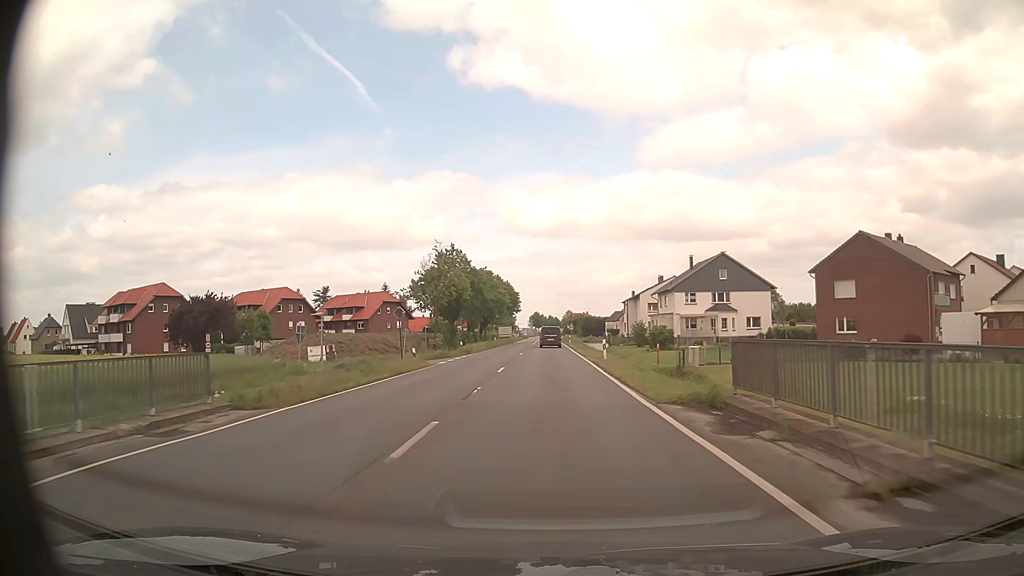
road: primary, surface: asphalt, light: Day
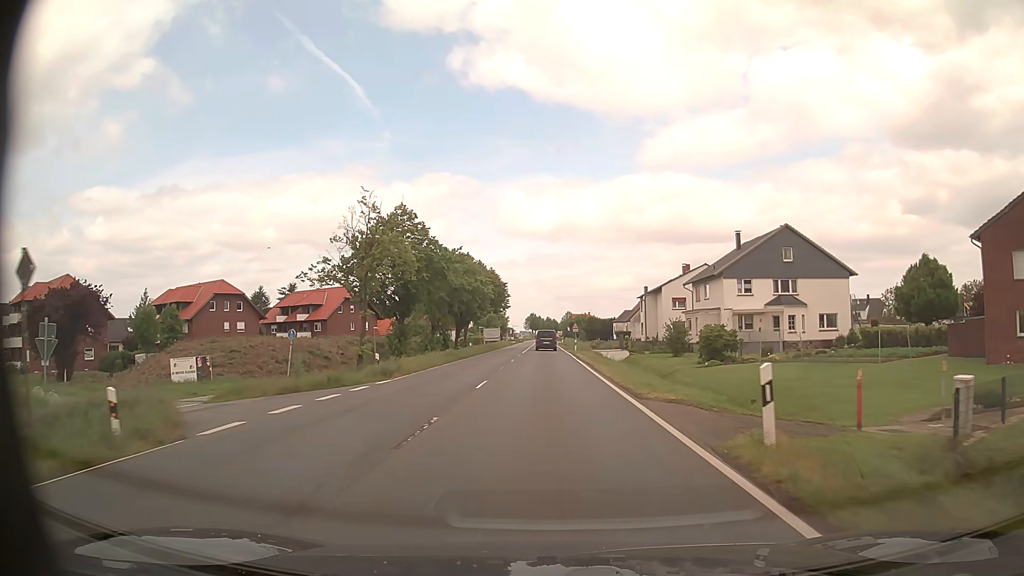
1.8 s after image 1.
(+0.1, +23.8) m; 0°
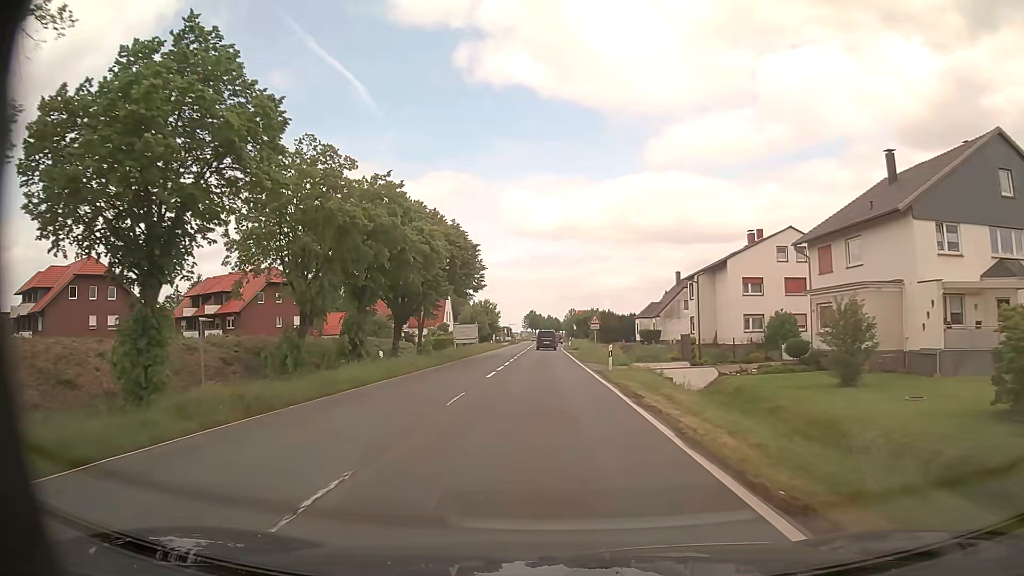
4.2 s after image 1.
(0.0, +31.6) m; 0°
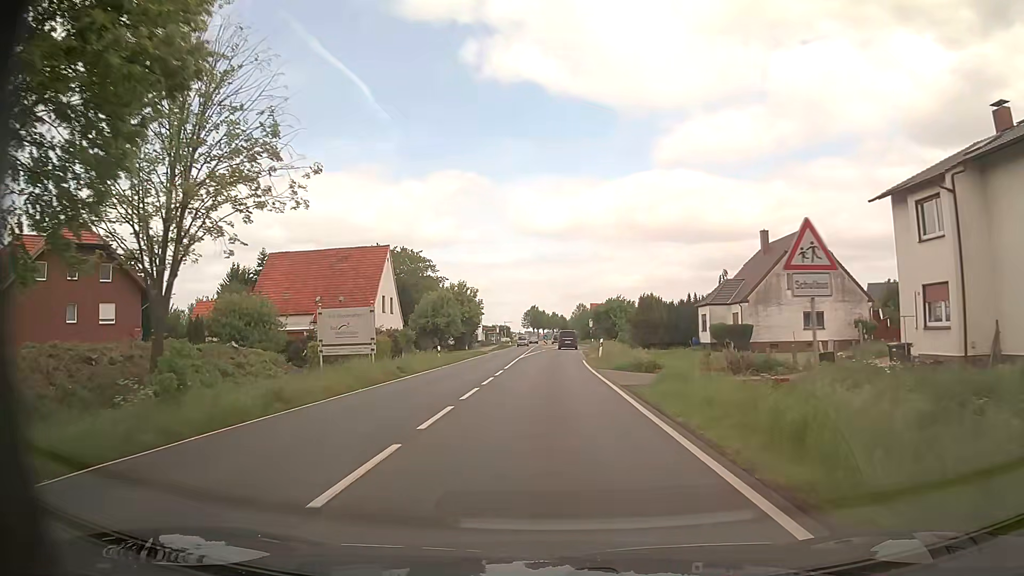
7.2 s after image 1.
(-0.2, +39.6) m; -1°
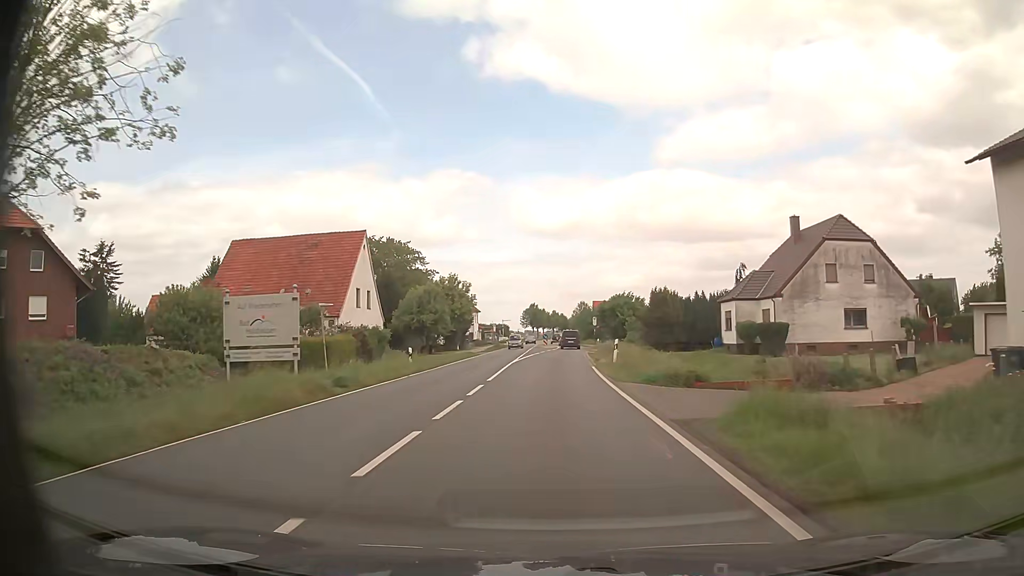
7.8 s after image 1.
(0.0, +7.9) m; 0°
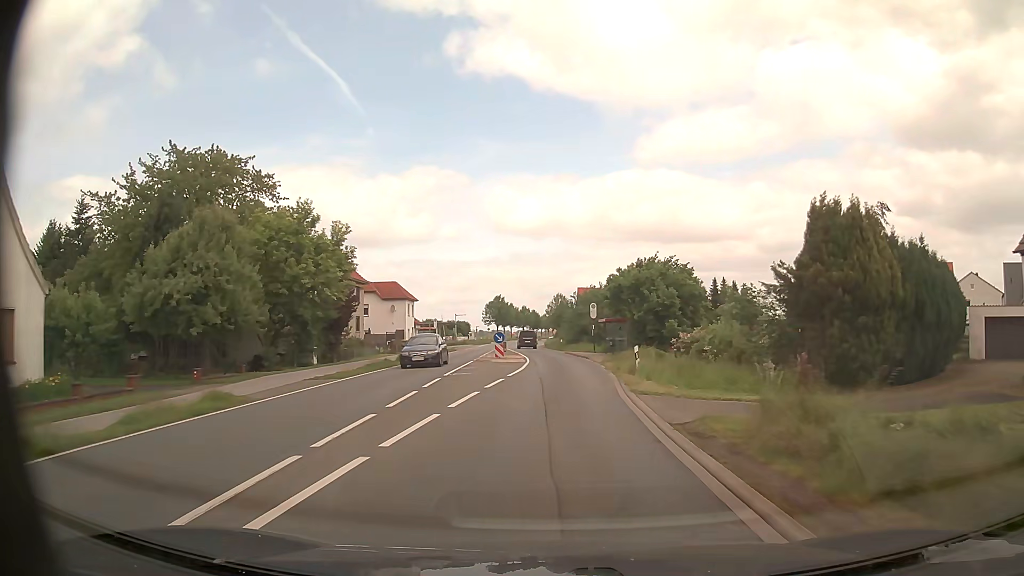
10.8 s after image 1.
(+0.5, +39.8) m; +3°
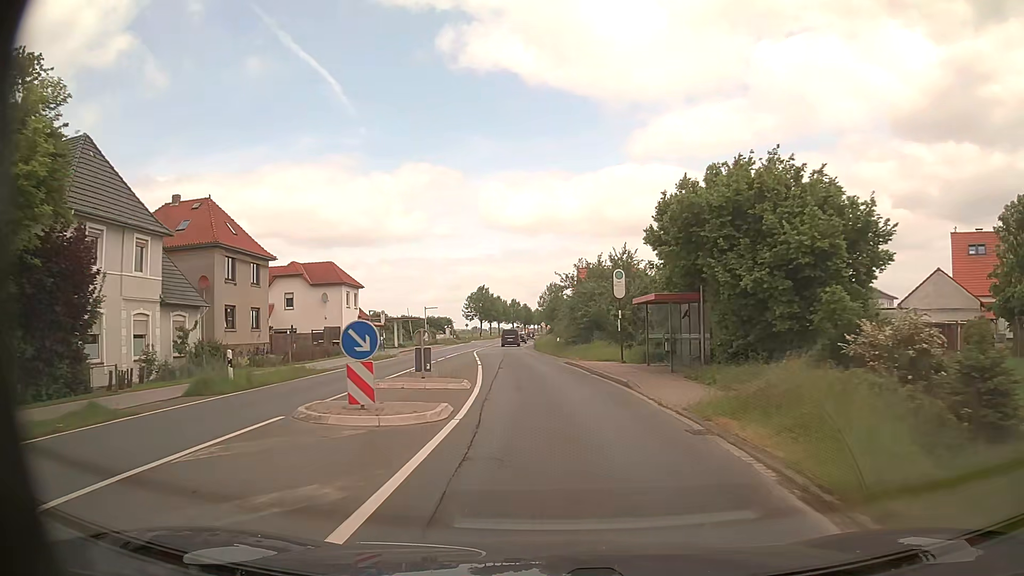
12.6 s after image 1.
(+0.2, +23.9) m; 0°
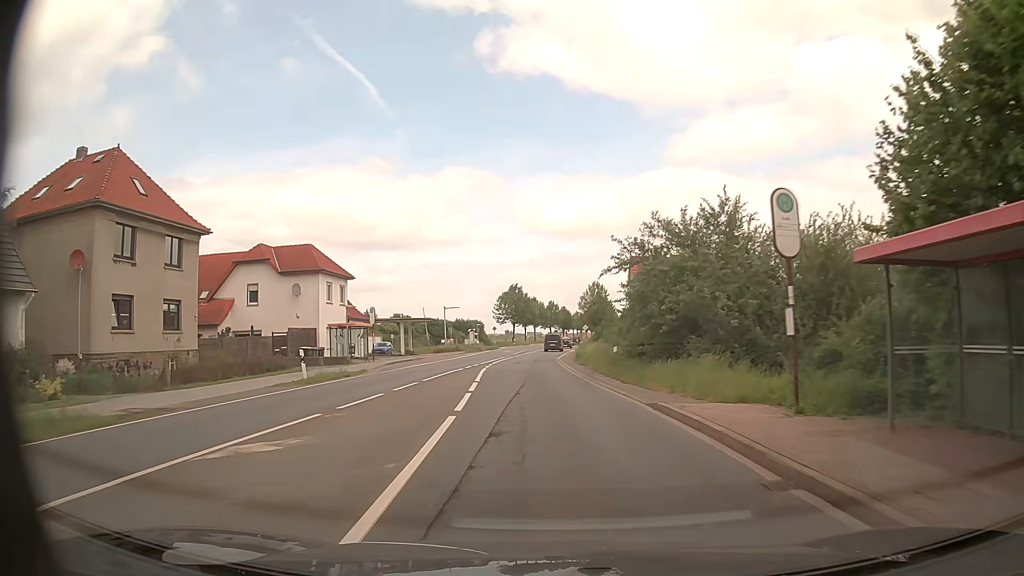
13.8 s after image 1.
(-0.5, +15.9) m; -4°
(0, +10) (0, +20) (-1, +30) (-1, +40) (0, +50) (0, +60) (+1, +70) (+1, +80) (+2, +90) (+3, +100) m
